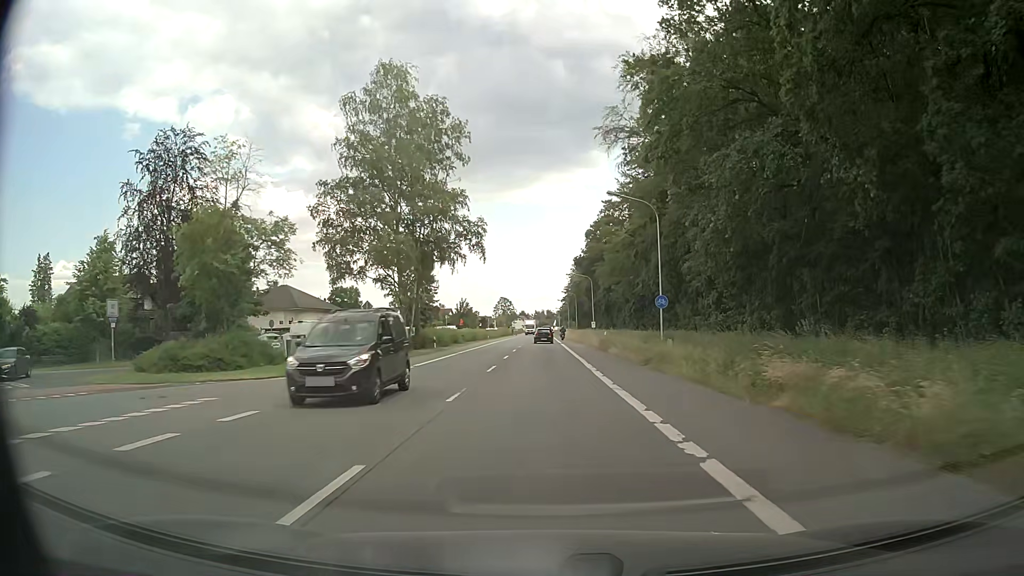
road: primary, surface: asphalt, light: Day
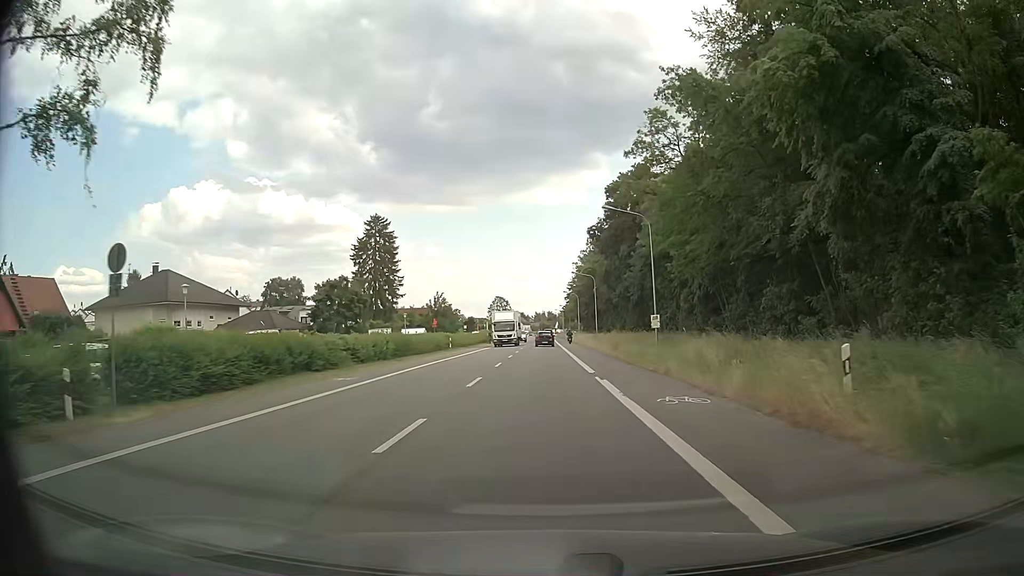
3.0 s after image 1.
(+0.1, +41.2) m; 0°
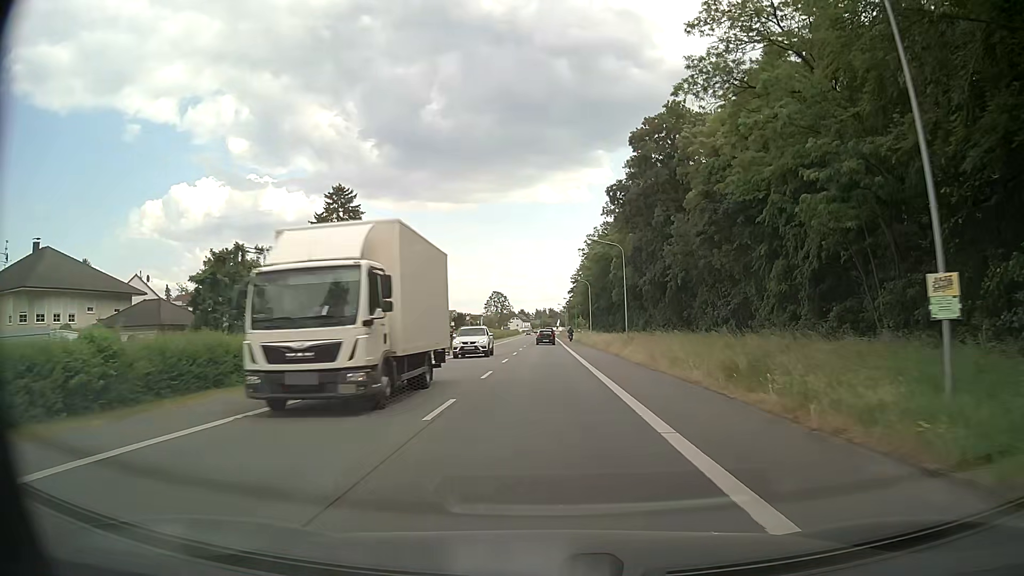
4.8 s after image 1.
(-0.1, +24.5) m; 0°
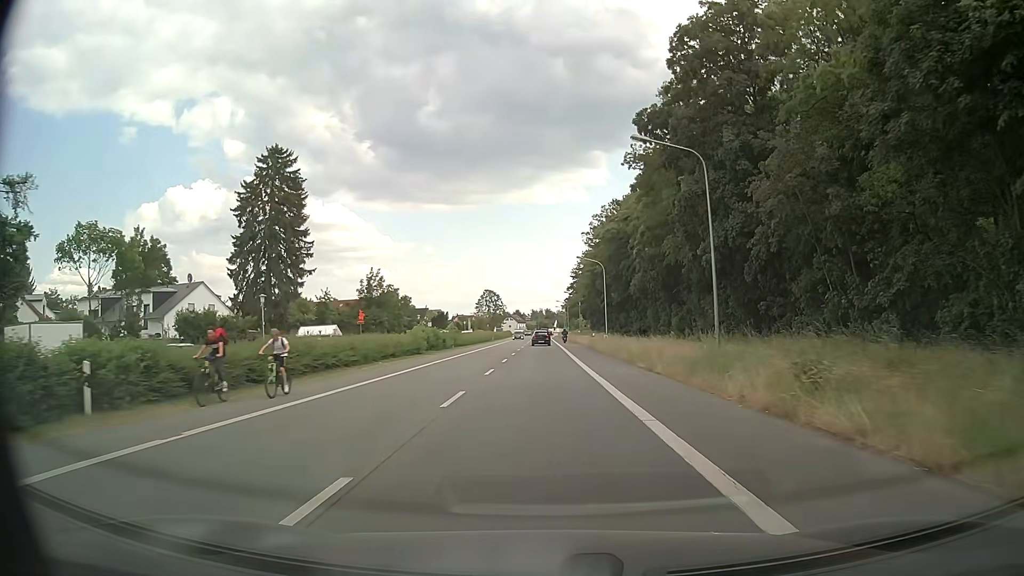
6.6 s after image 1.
(0.0, +24.8) m; 0°
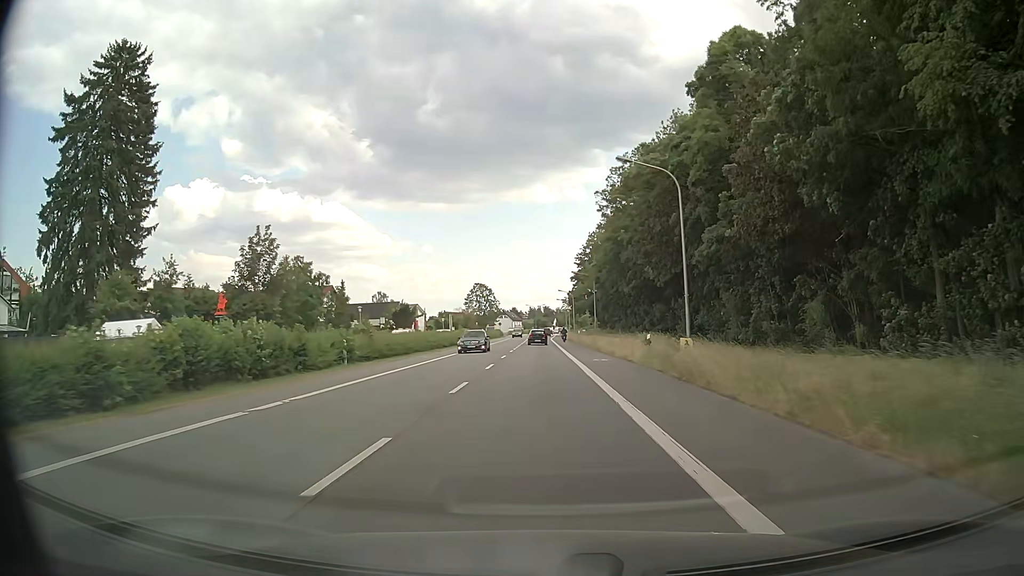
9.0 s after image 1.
(-0.1, +33.8) m; 0°
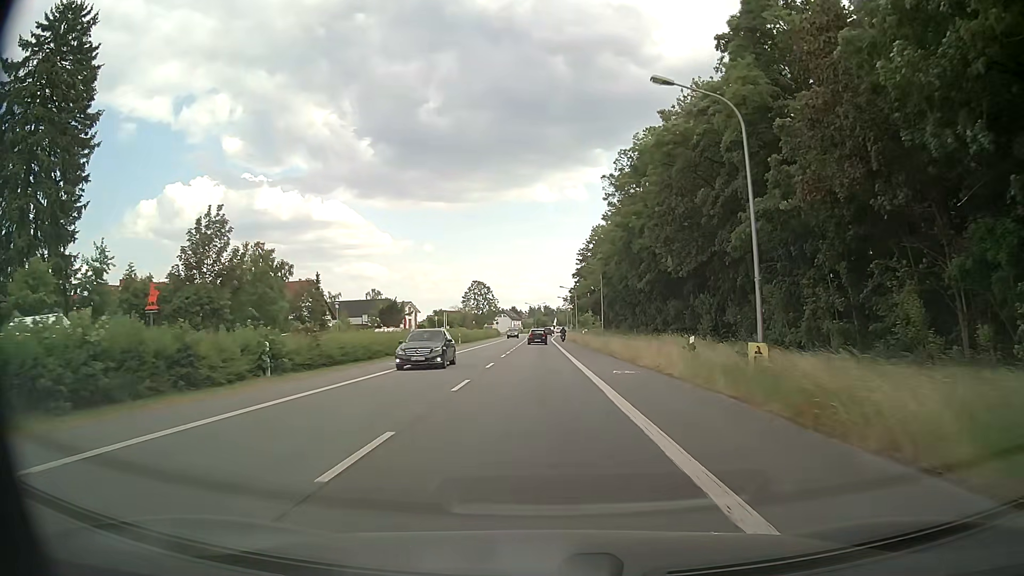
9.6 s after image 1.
(0.0, +8.5) m; 0°
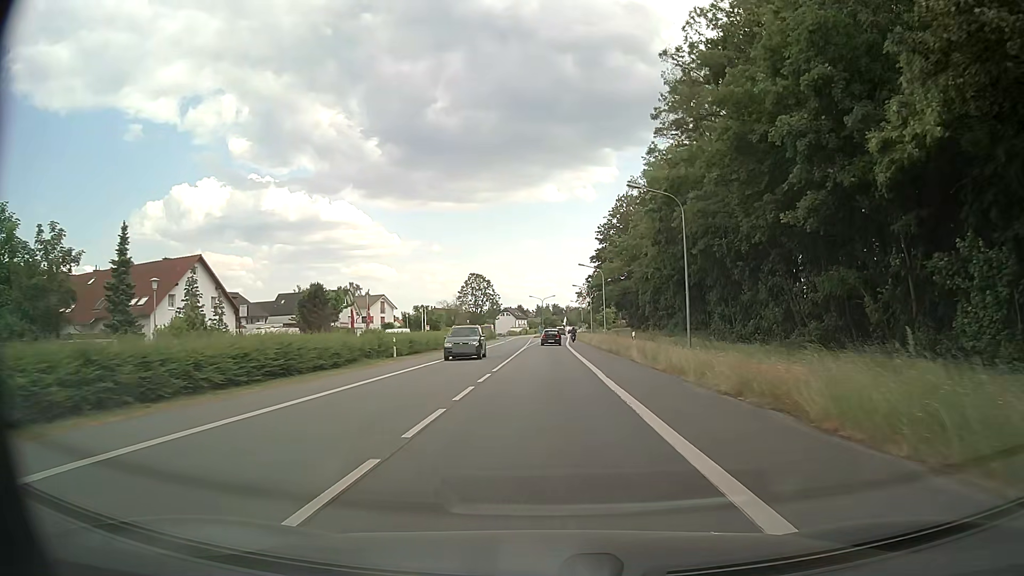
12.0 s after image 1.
(-0.2, +33.9) m; 0°
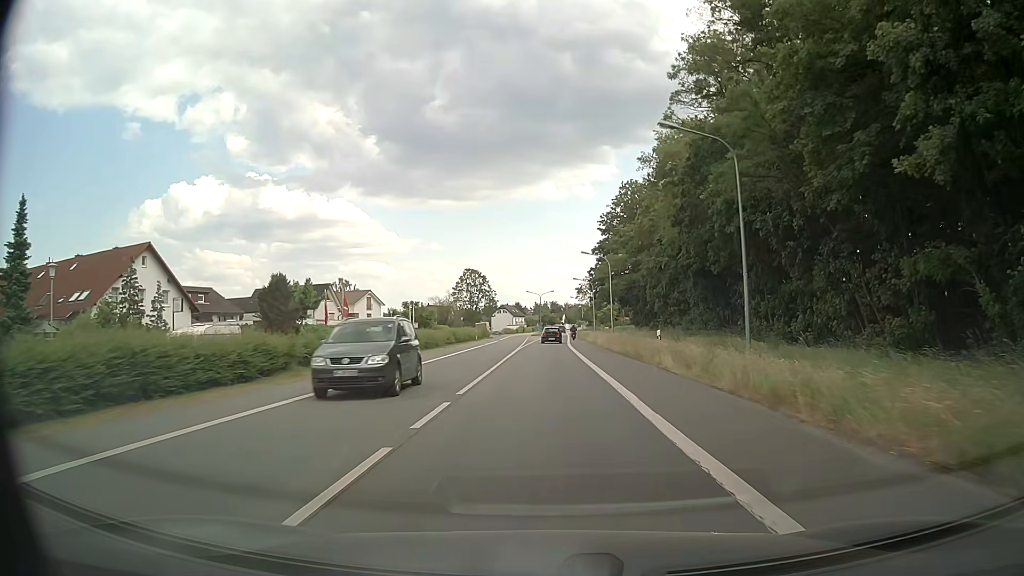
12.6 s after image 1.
(-0.1, +8.5) m; 0°
